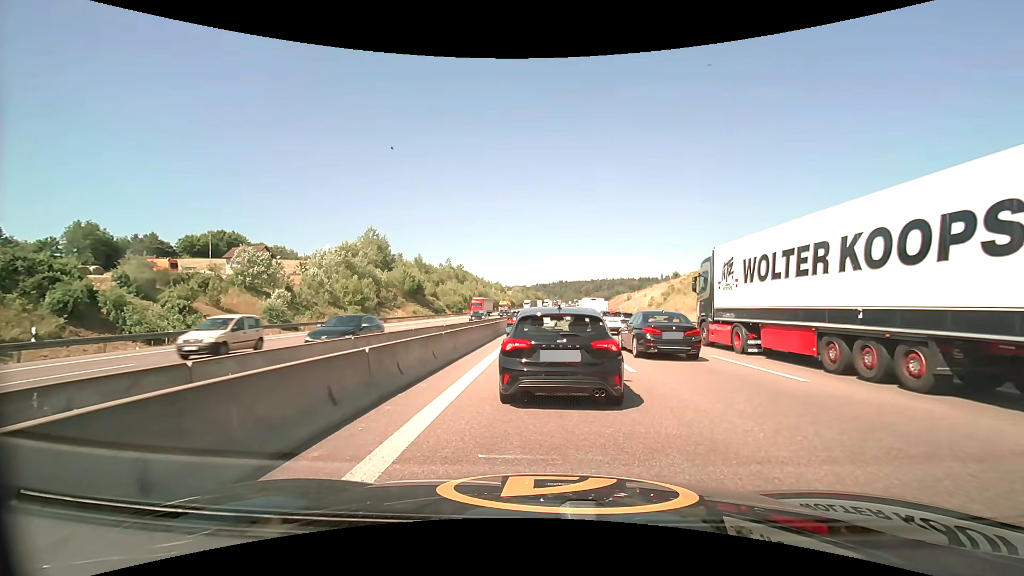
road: motorway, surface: asphalt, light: Day
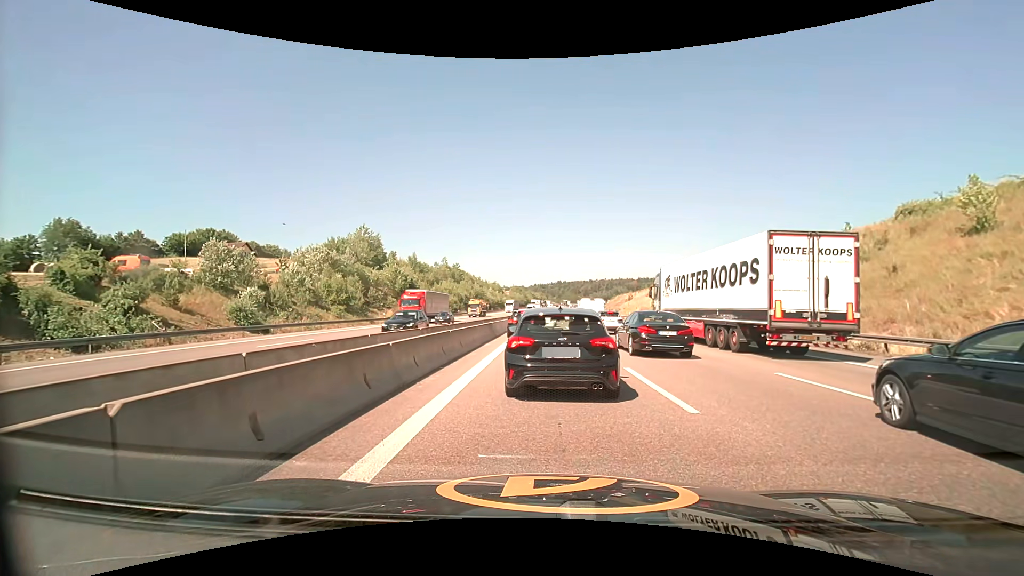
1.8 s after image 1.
(0.0, +4.7) m; -1°
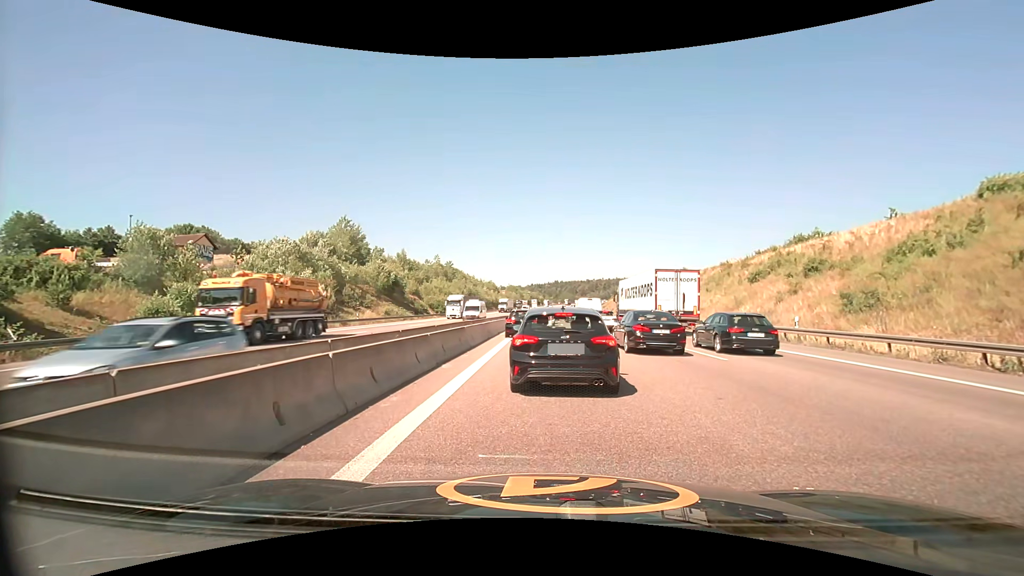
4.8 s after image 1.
(+0.1, +8.4) m; +1°
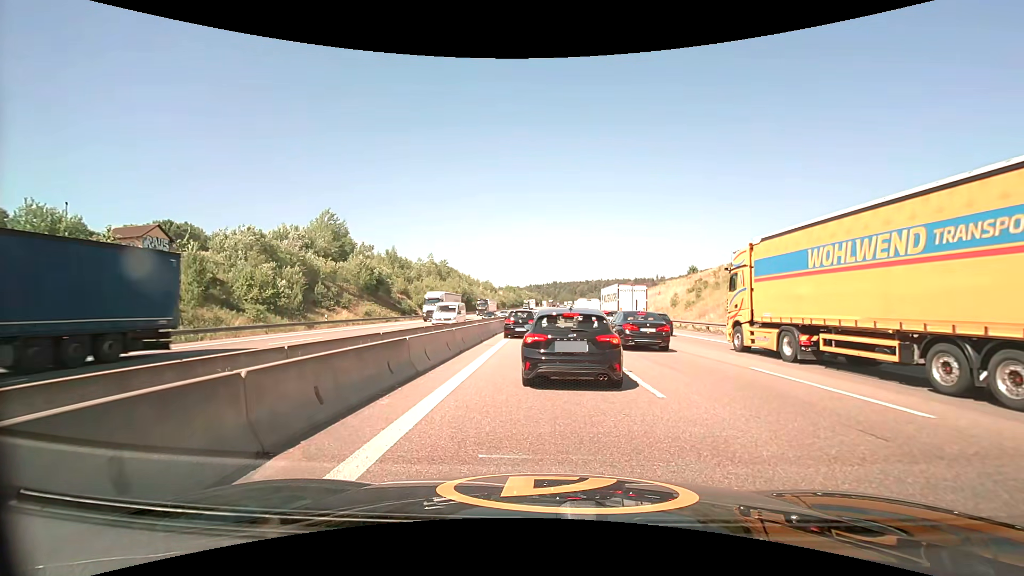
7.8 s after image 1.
(0.0, +7.9) m; +1°
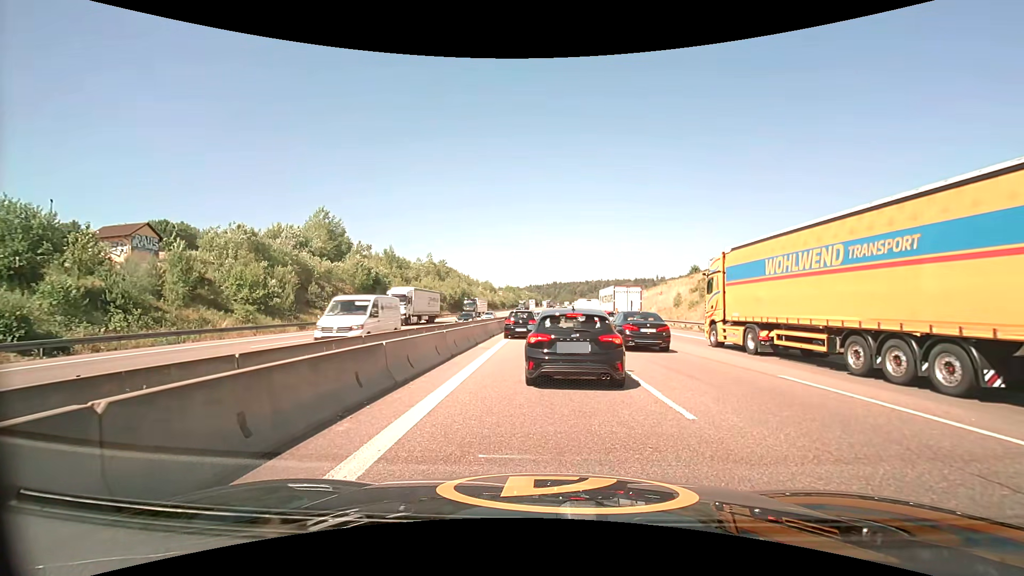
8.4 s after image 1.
(0.0, +1.6) m; -1°
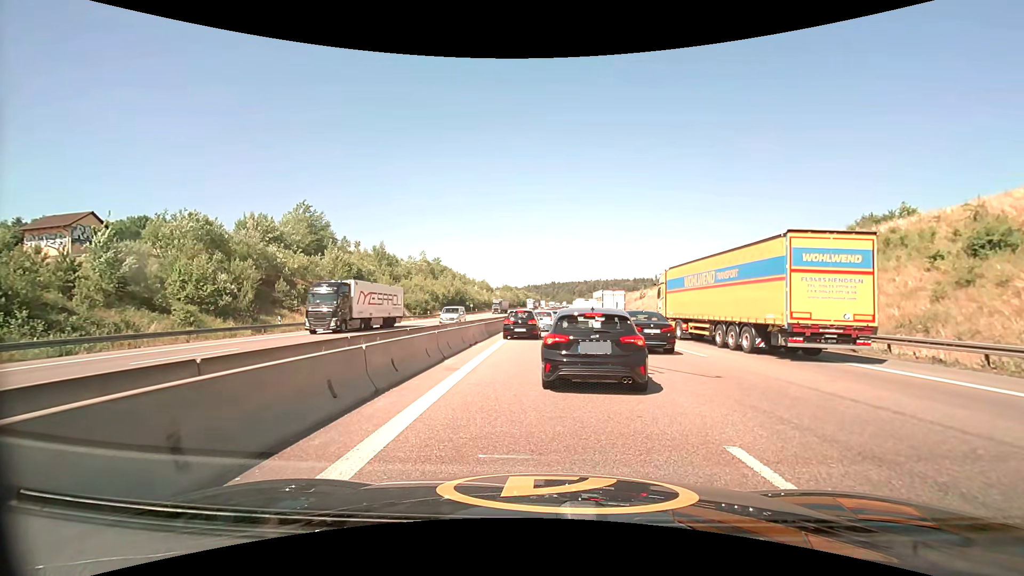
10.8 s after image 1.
(+0.1, +6.8) m; +1°
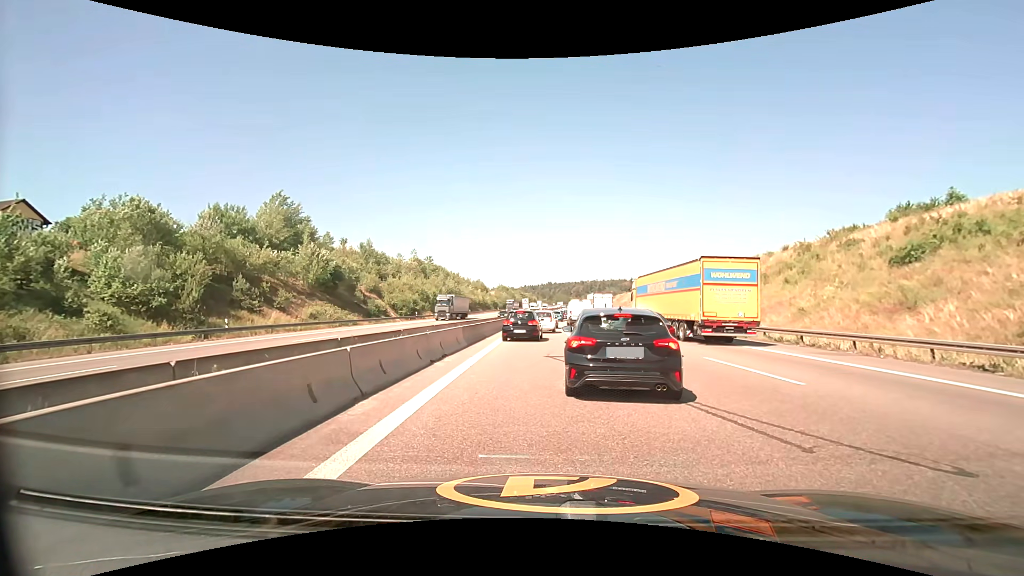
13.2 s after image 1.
(0.0, +6.3) m; 0°
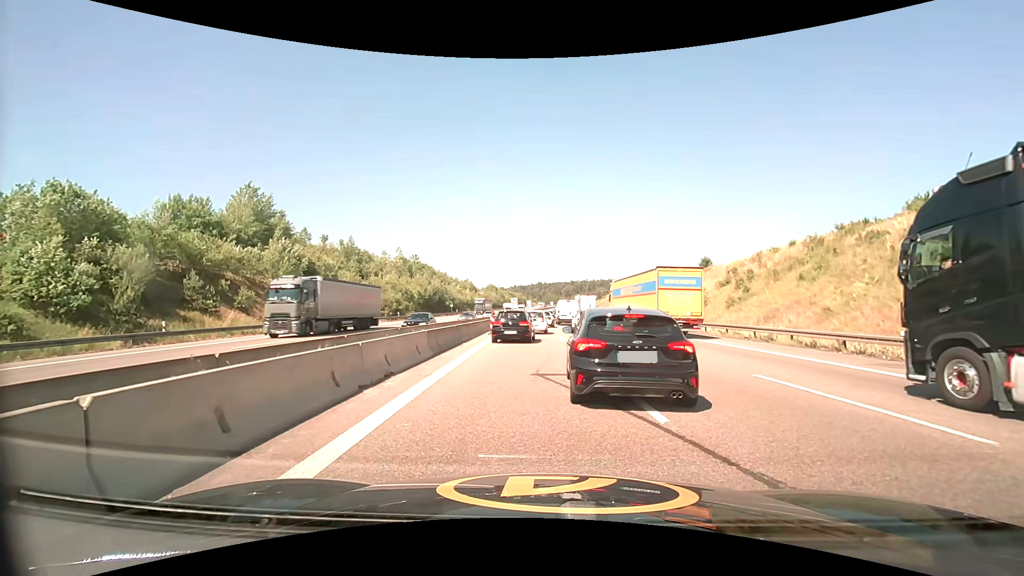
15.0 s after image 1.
(0.0, +4.5) m; +1°
(0, +10) (+1, +20) (+2, +30) (+2, +40) (+2, +50) (+2, +60) (+2, +70) (+2, +80) (+2, +90) (+3, +100) m
